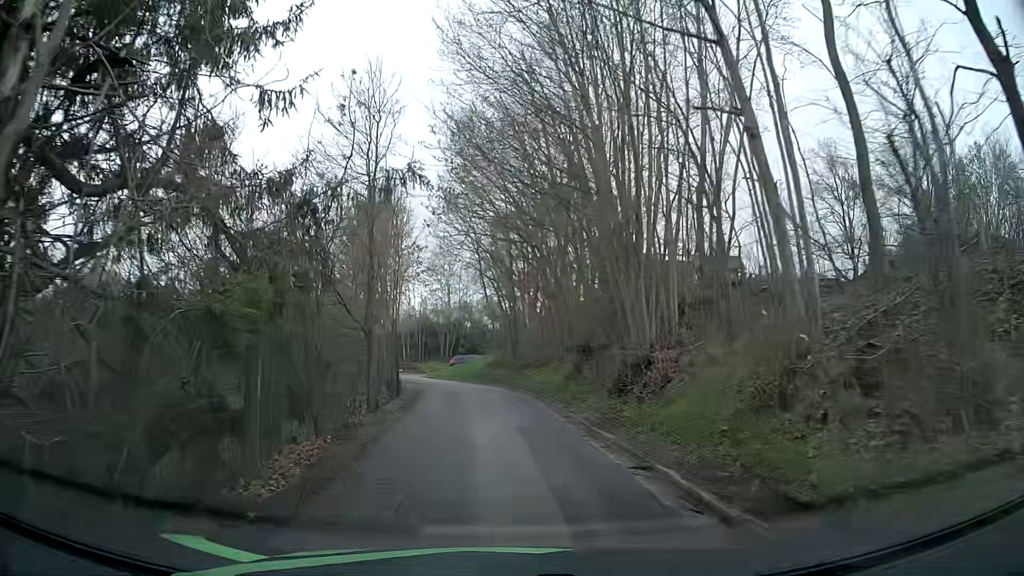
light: Day
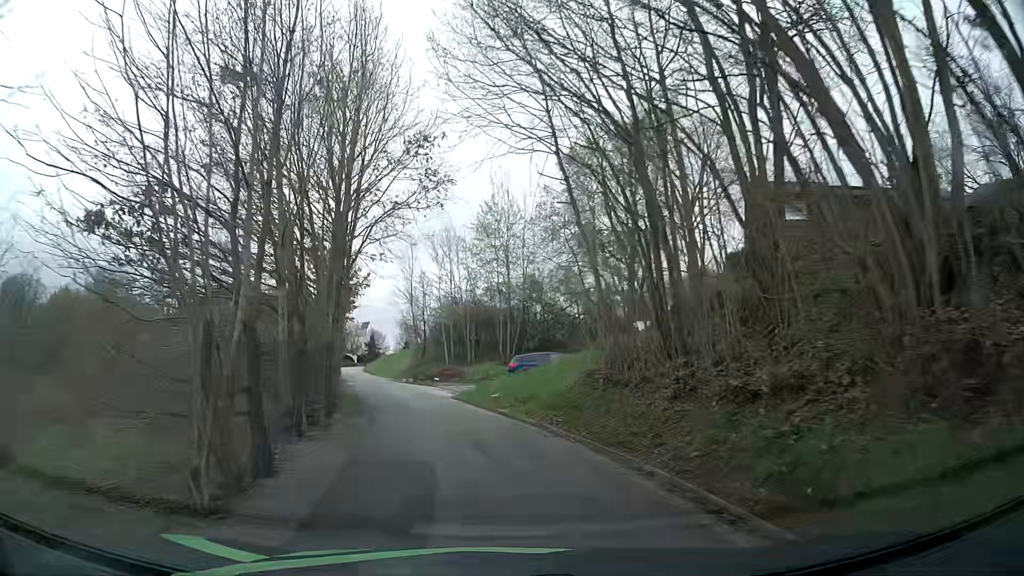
(-1.0, +21.5) m; -7°
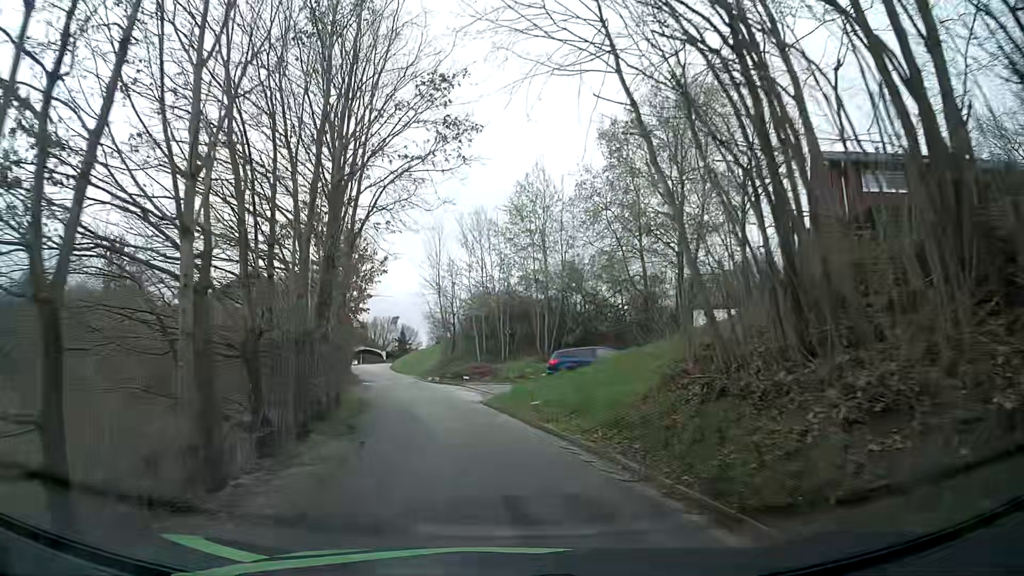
(0.0, +4.5) m; -2°
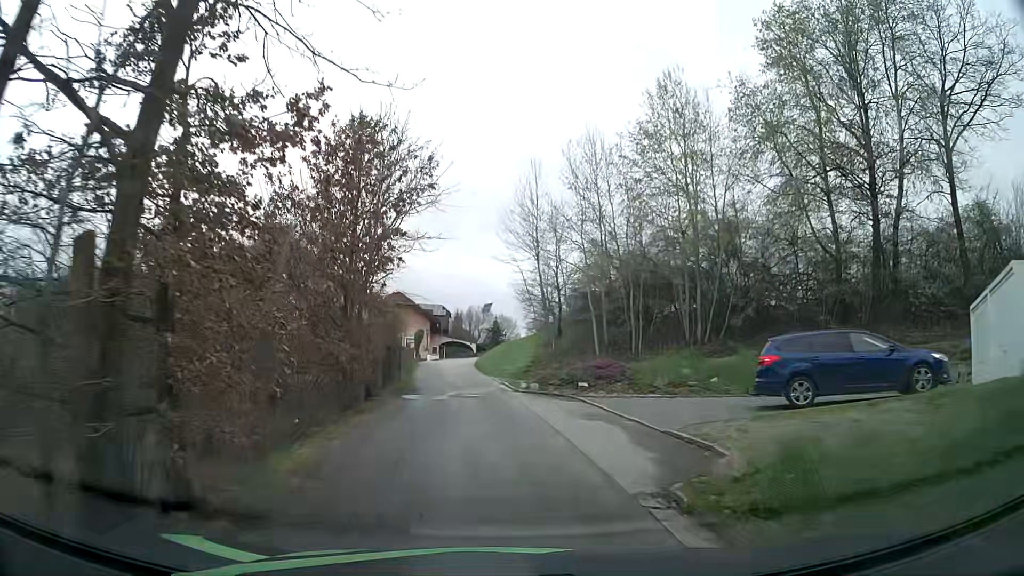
(-1.1, +14.3) m; -7°
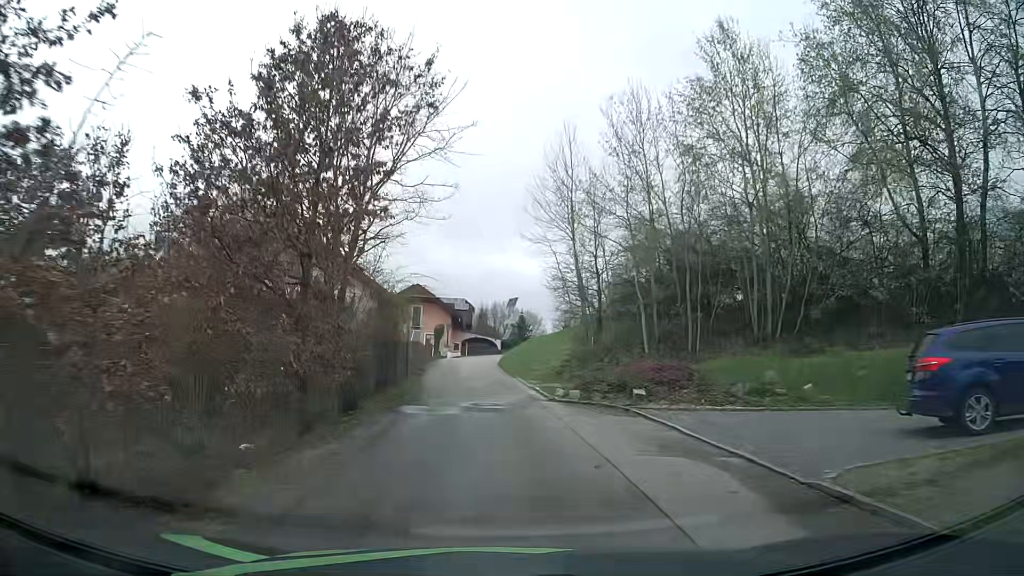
(-0.2, +5.1) m; -3°
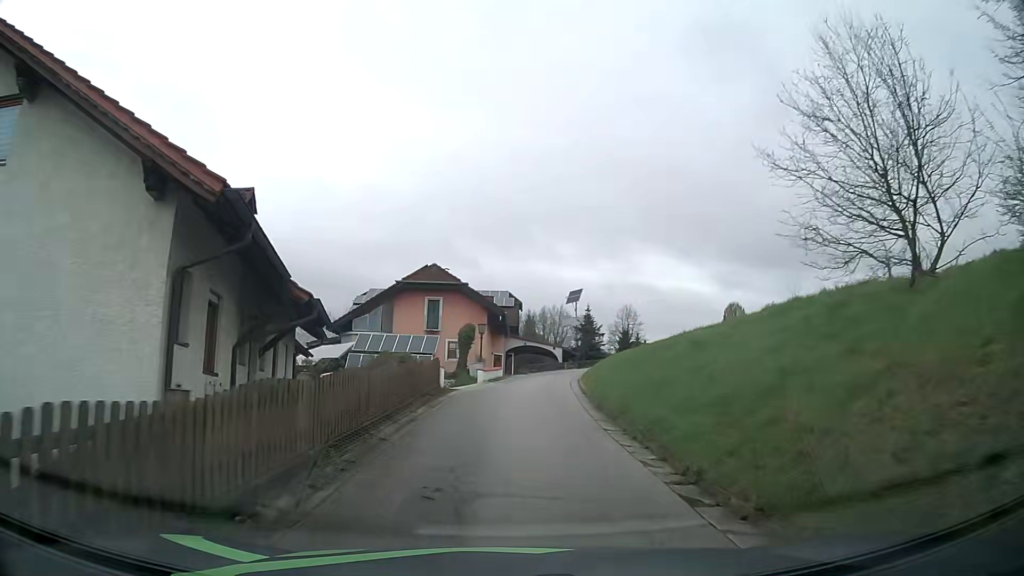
(-1.5, +24.9) m; -5°
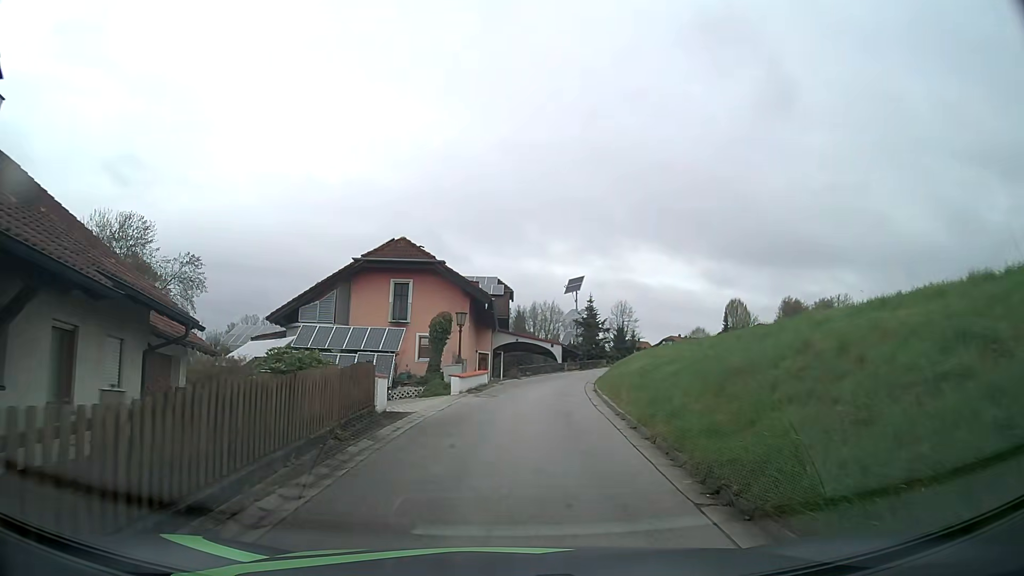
(+0.1, +9.7) m; +1°
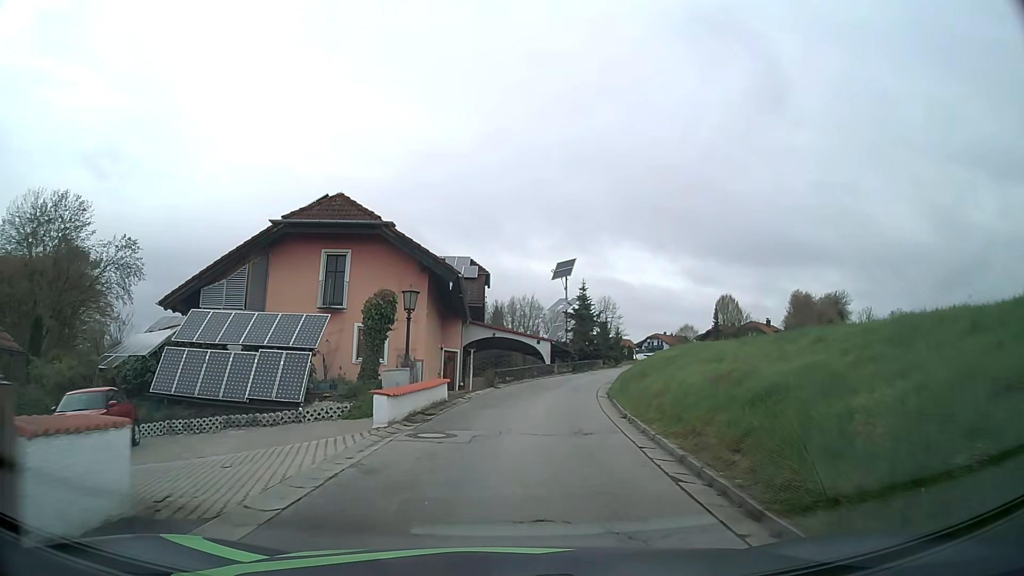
(+0.2, +9.6) m; +2°
(0, +10) (+1, +20) (+3, +30) (+6, +39) (+11, +48) (+17, +56) (+22, +64) (+28, +73) (+34, +81) (+40, +89) m
